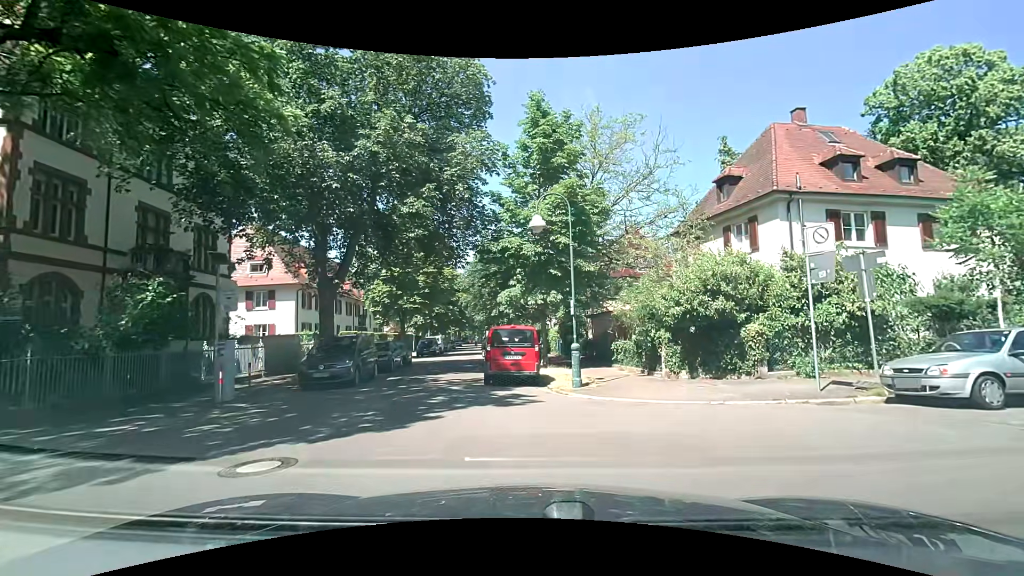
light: Day
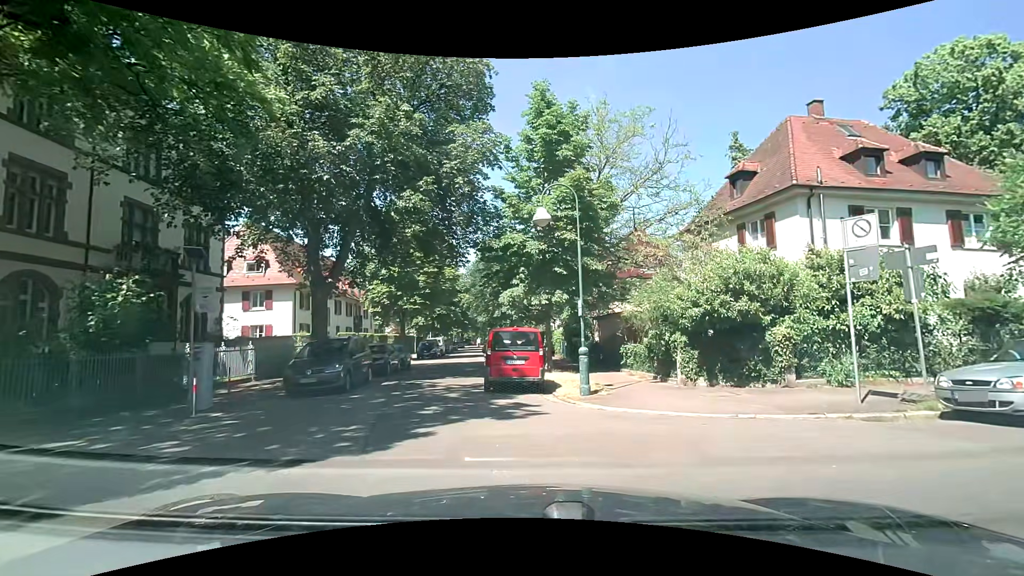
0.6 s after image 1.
(-0.1, +1.1) m; -3°
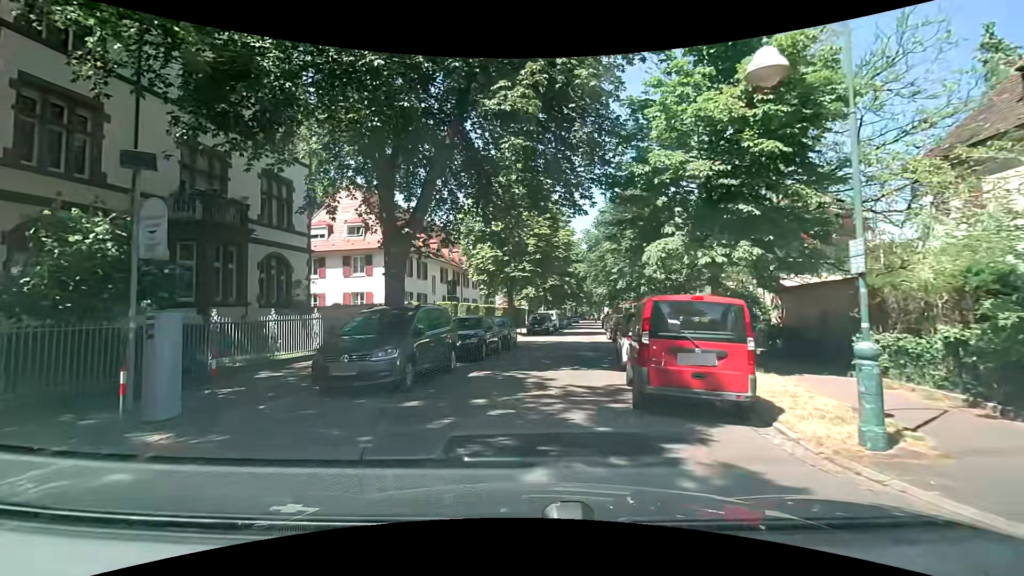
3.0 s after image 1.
(-0.7, +6.5) m; -12°
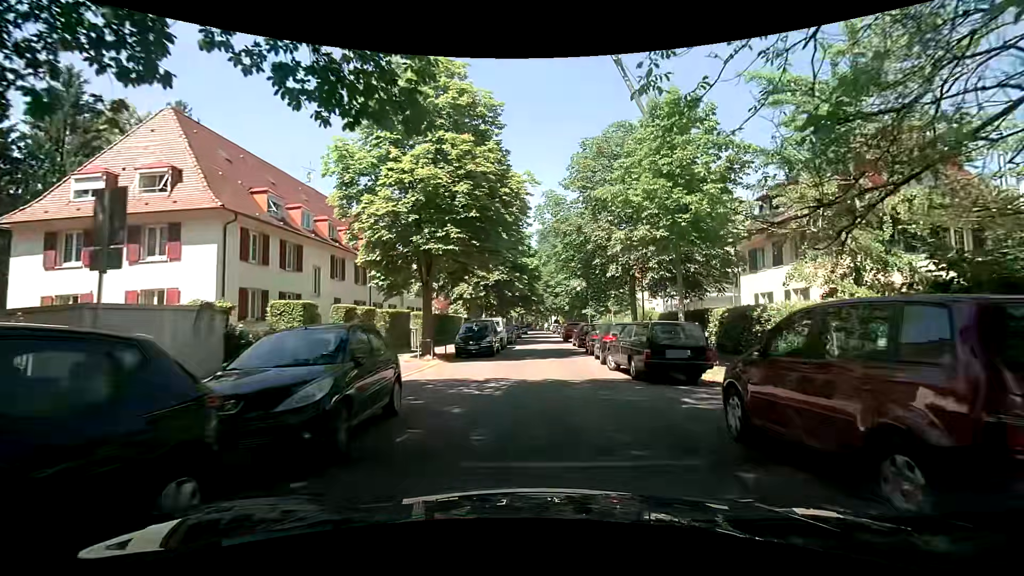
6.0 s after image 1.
(+0.4, +15.8) m; +5°
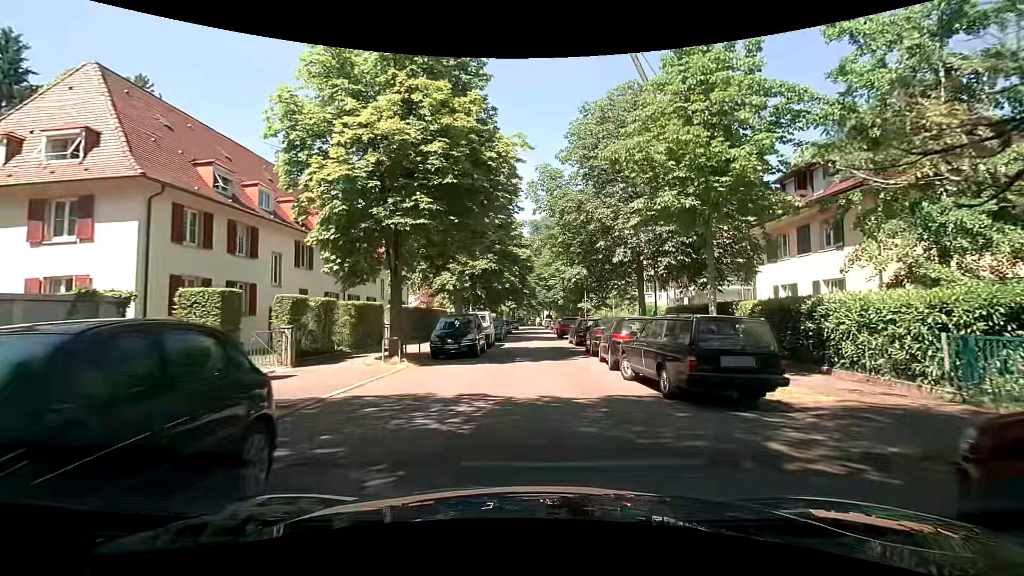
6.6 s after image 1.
(+0.1, +3.8) m; +3°
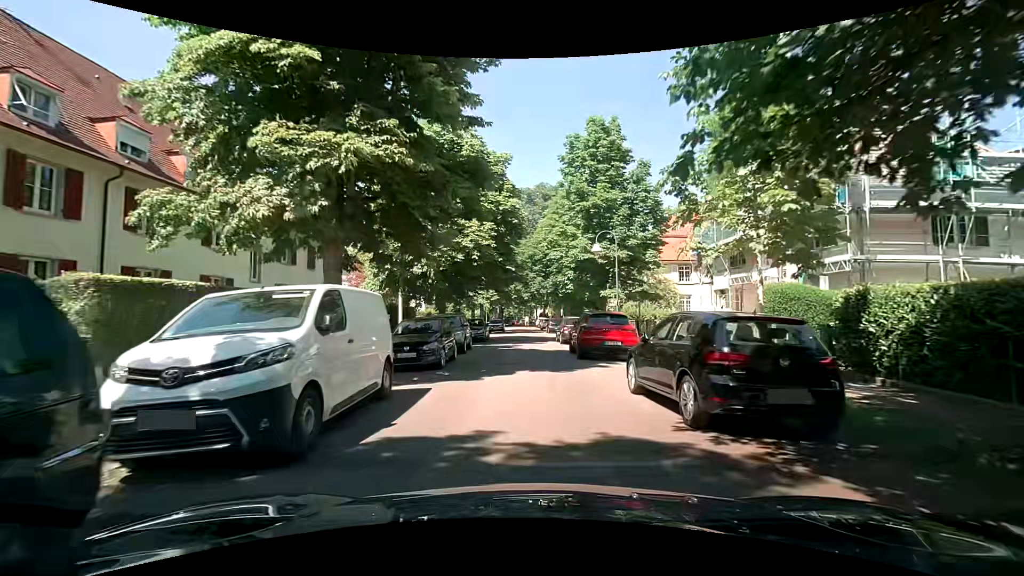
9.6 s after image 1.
(+0.1, +19.9) m; -1°
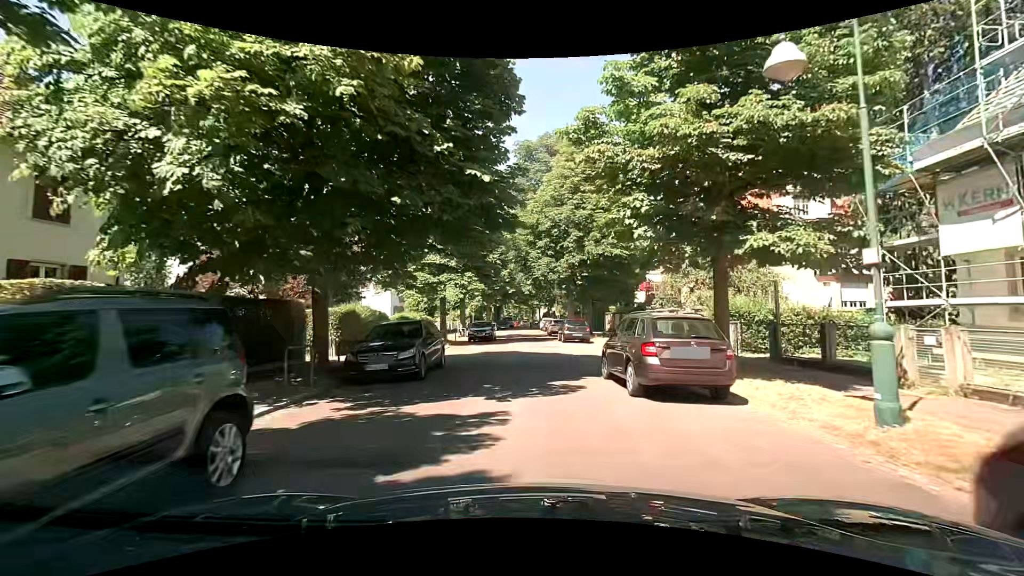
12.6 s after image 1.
(+0.2, +17.9) m; 0°
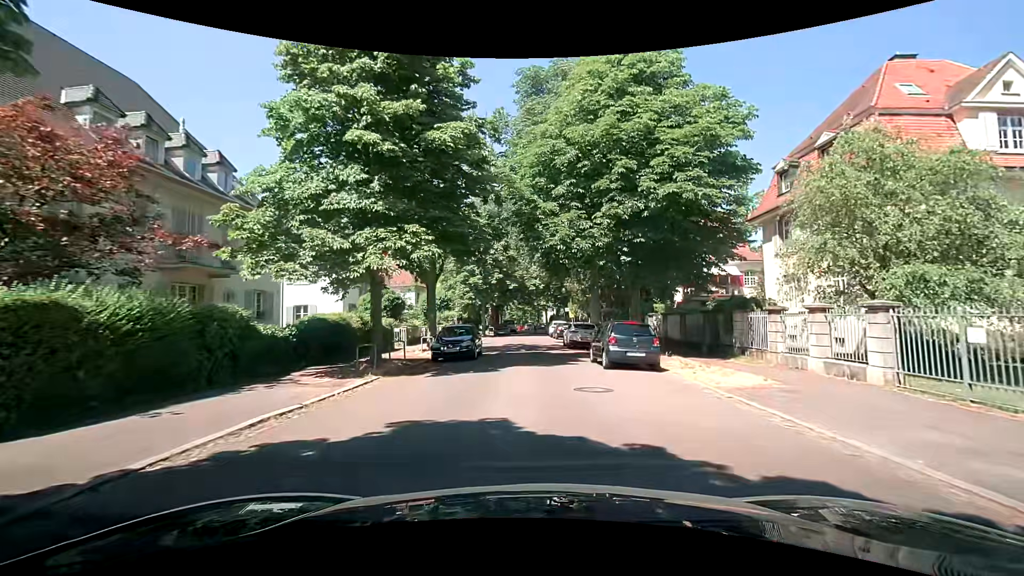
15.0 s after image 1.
(+0.1, +14.5) m; +3°
